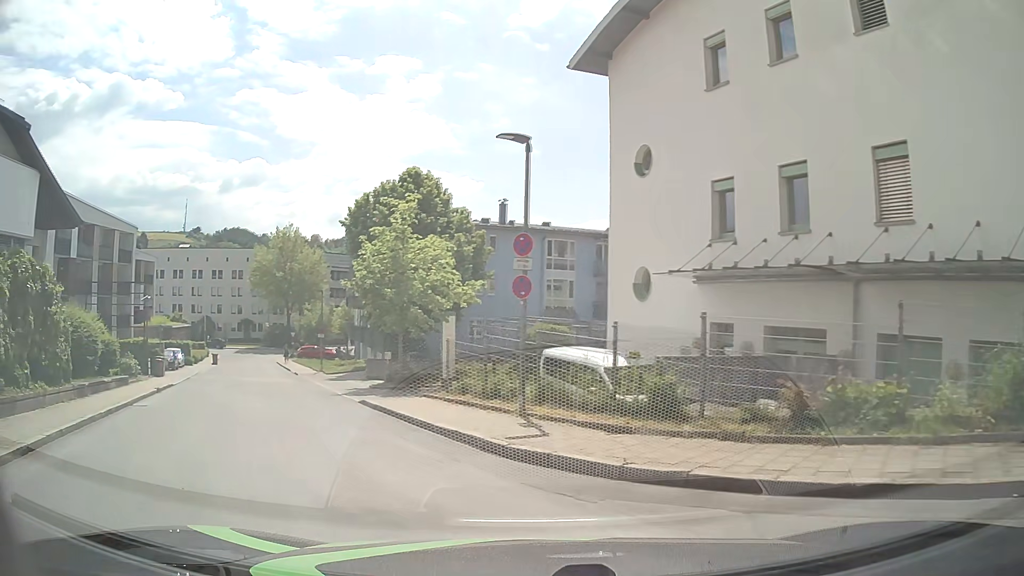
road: tertiary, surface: asphalt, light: Day
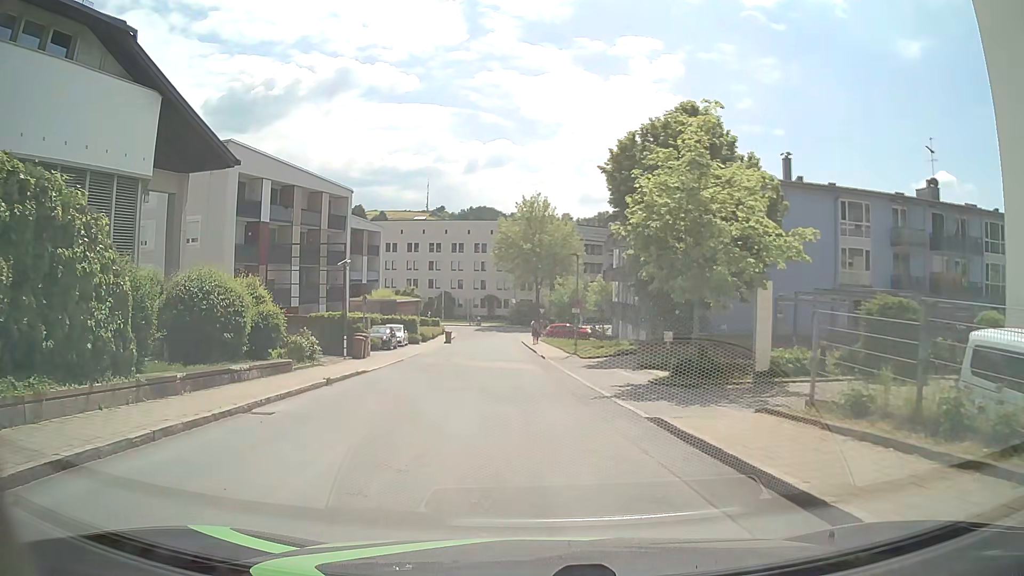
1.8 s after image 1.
(-2.1, +7.9) m; -22°
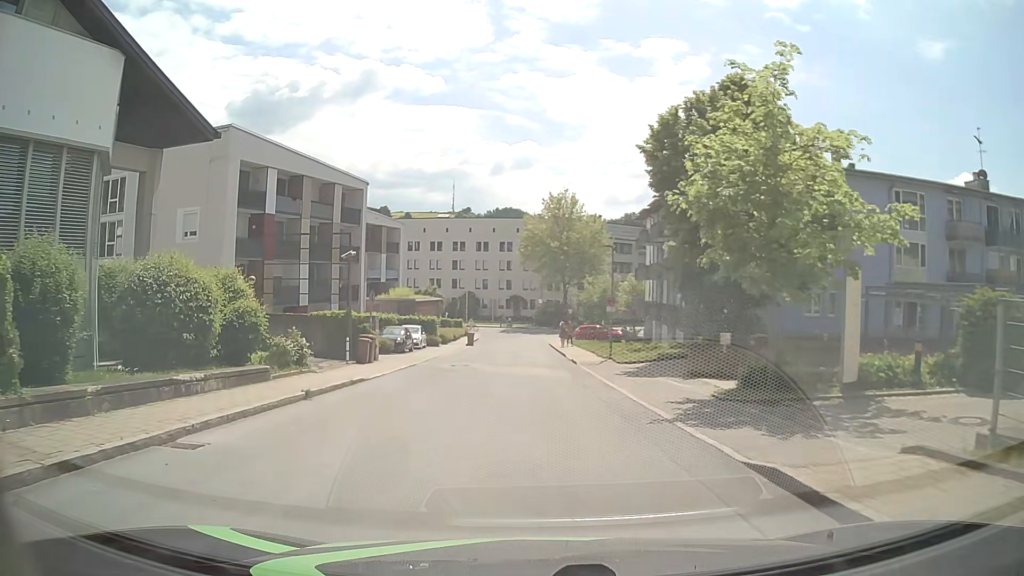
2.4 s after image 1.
(-0.1, +3.7) m; -2°
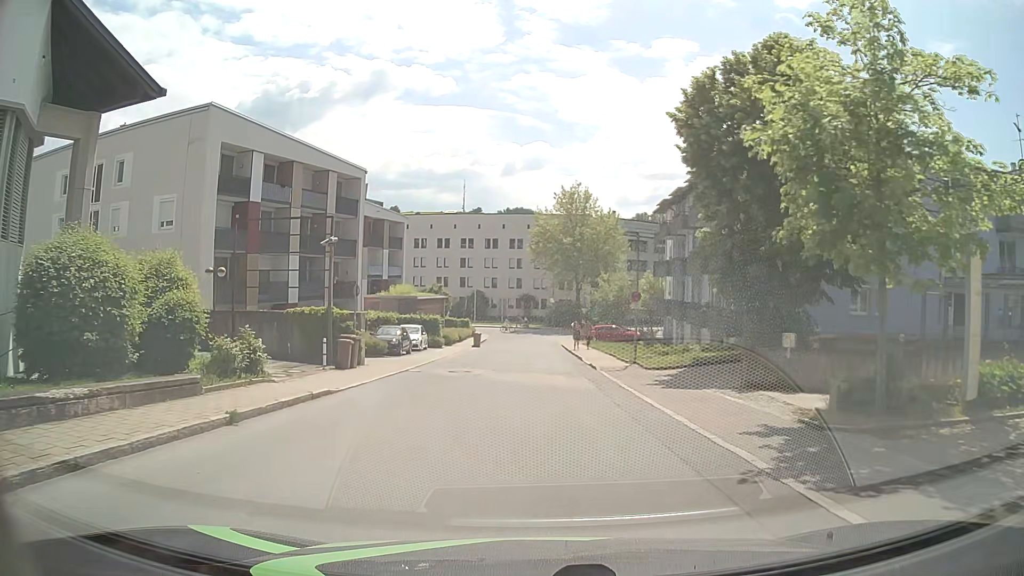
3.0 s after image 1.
(0.0, +4.1) m; 0°
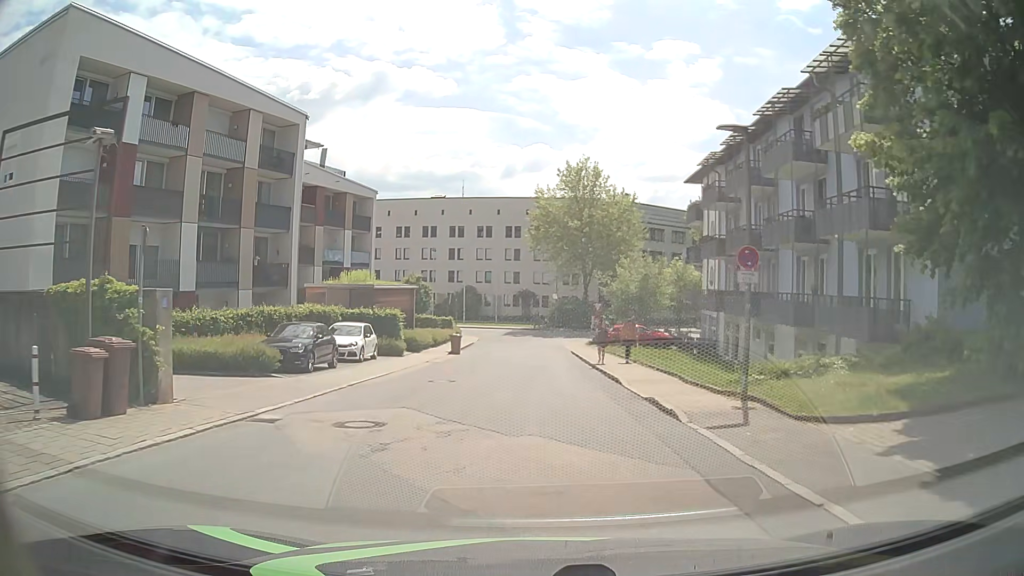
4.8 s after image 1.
(0.0, +13.3) m; 0°
